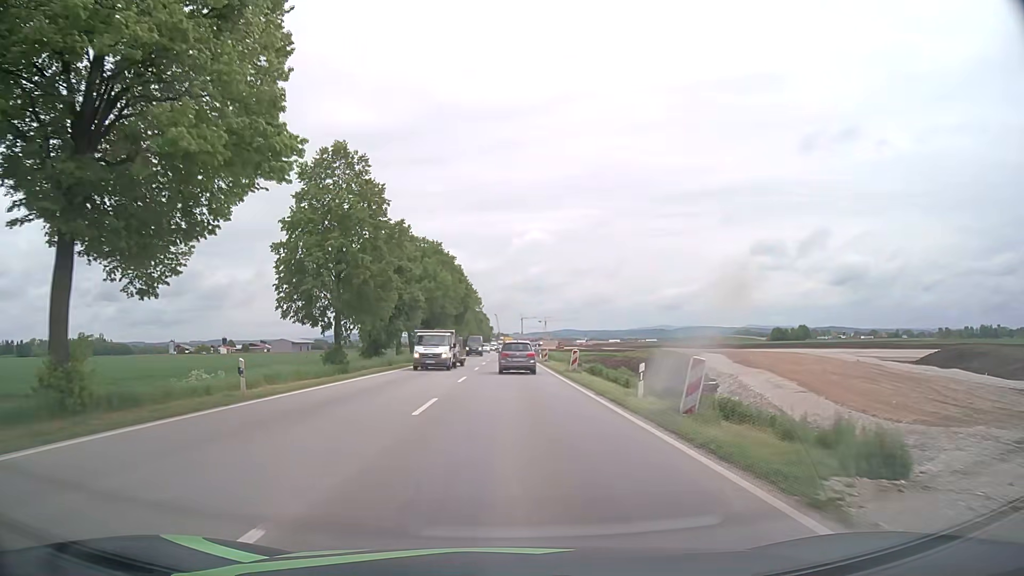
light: Day
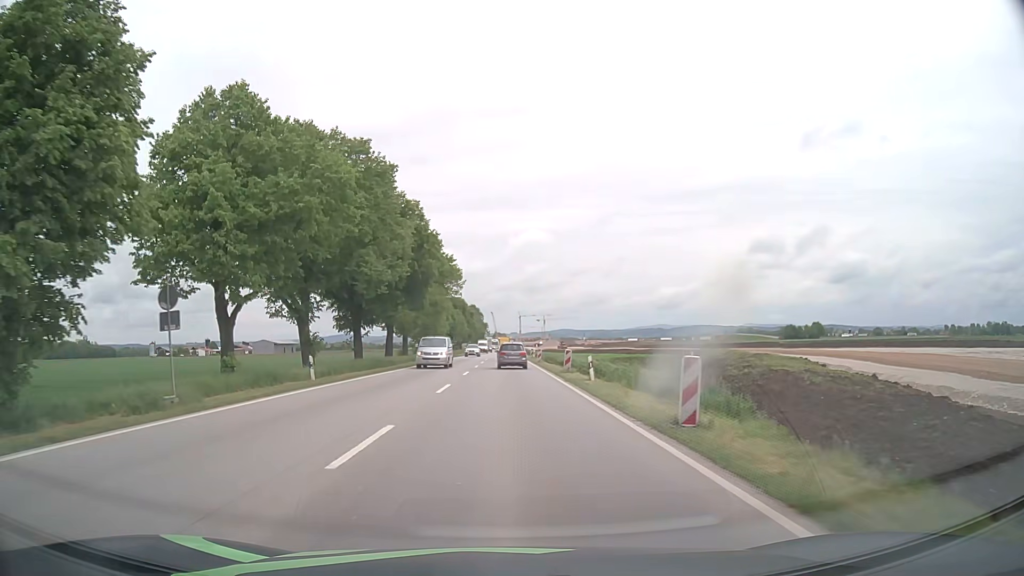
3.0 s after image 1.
(0.0, +41.7) m; 0°
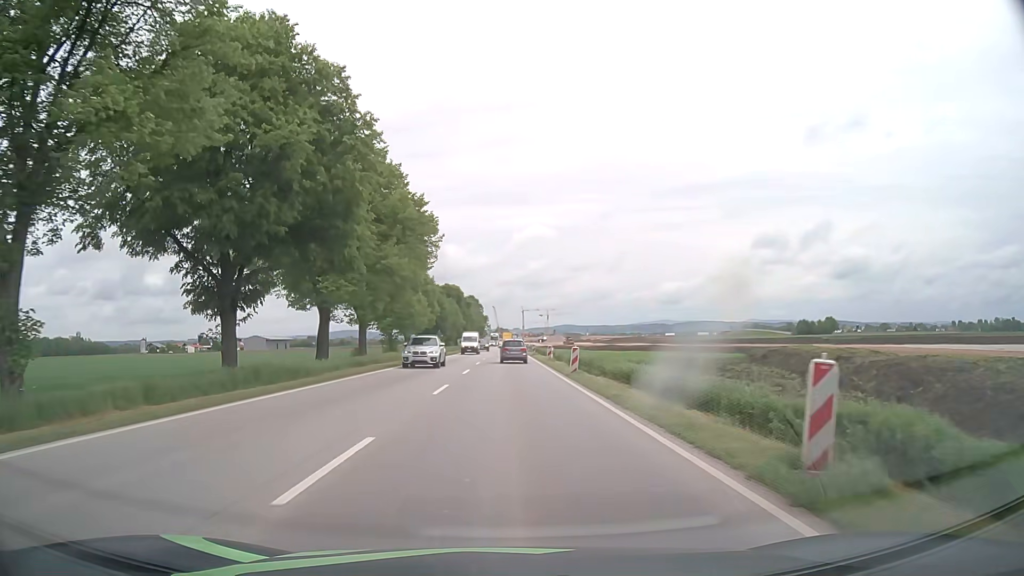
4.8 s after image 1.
(-0.1, +25.7) m; 0°
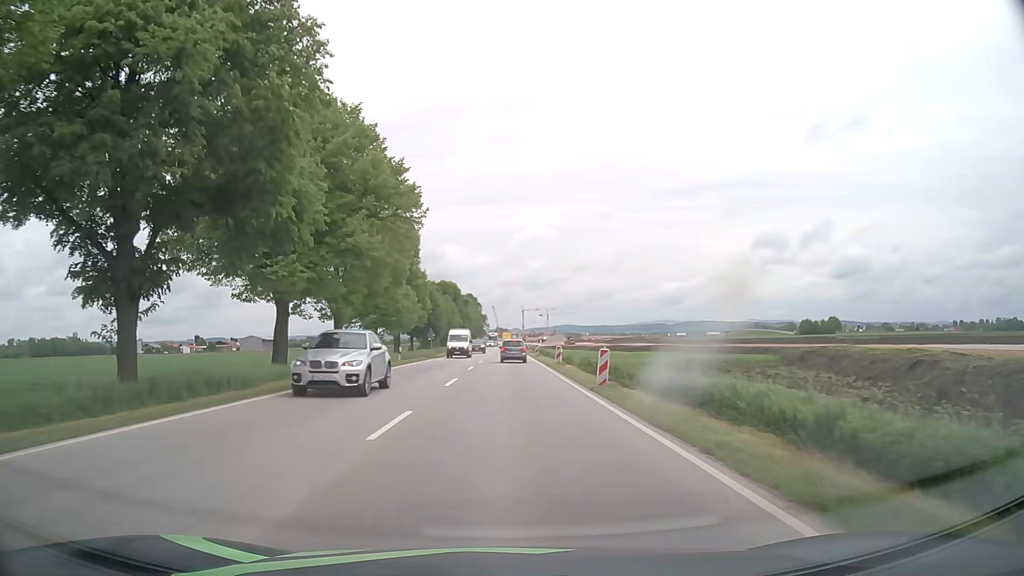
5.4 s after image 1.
(0.0, +8.2) m; 0°
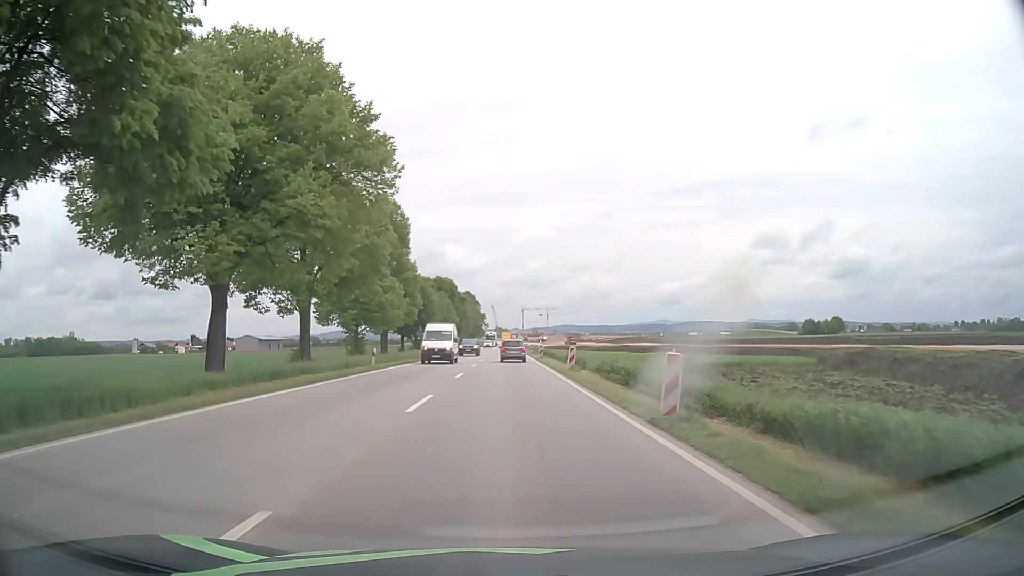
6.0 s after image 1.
(0.0, +8.0) m; 0°
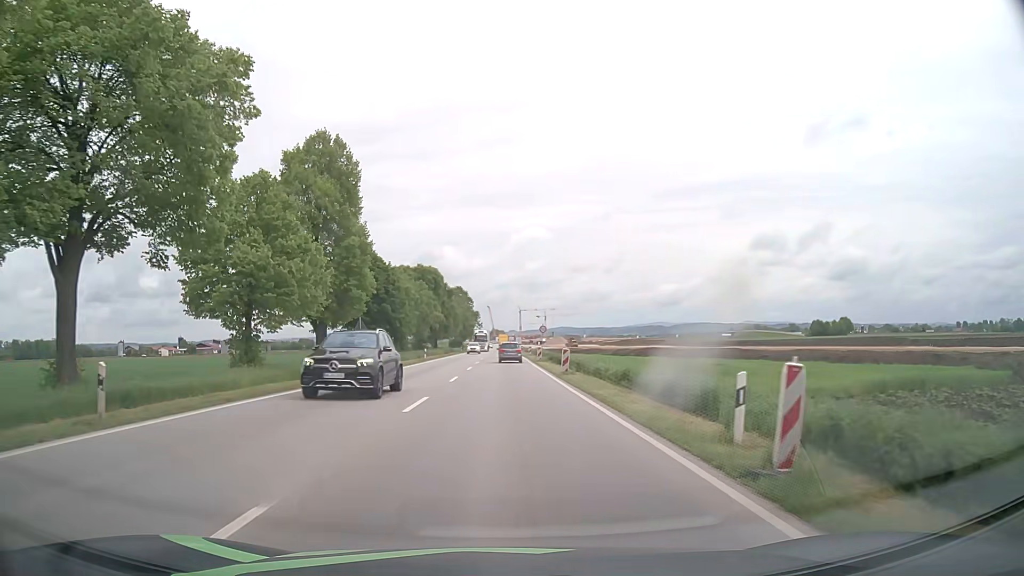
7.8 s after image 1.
(0.0, +23.7) m; 0°
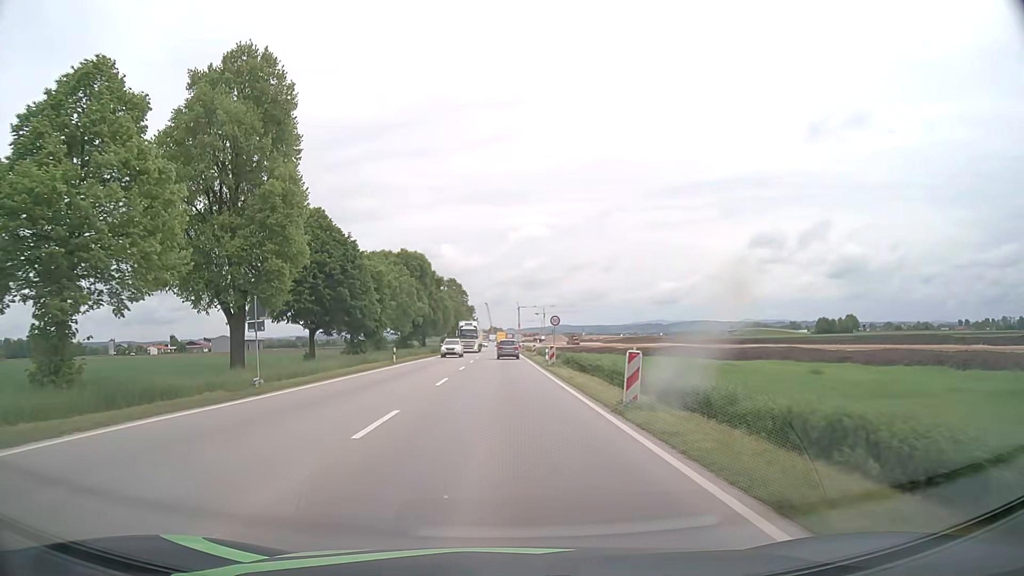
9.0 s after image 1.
(0.0, +15.5) m; 0°
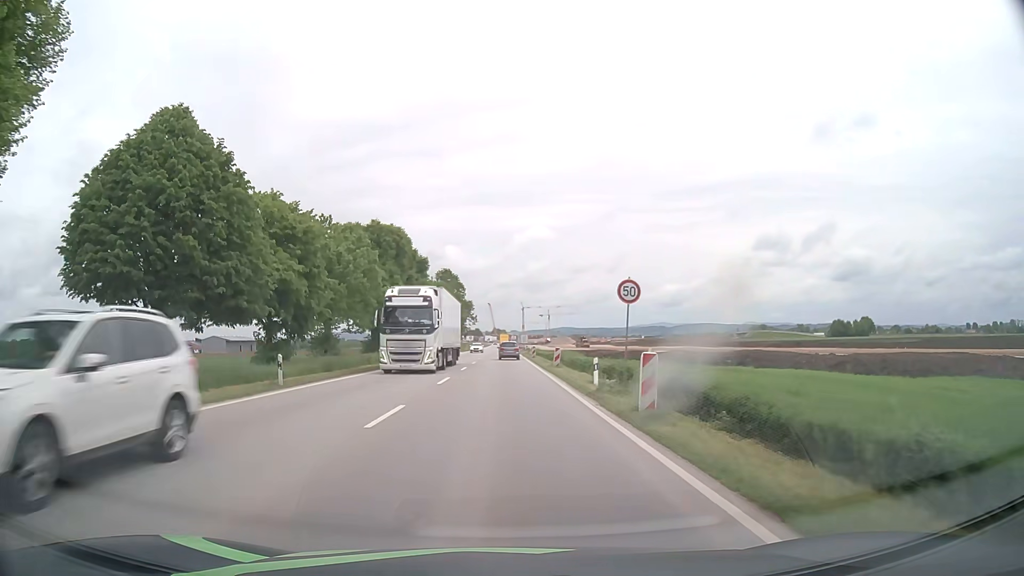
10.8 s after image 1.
(0.0, +23.1) m; 0°
(0, +10) (0, +20) (0, +30) (0, +40) (0, +50) (0, +60) (0, +70) (0, +80) (0, +90) (0, +100) m
